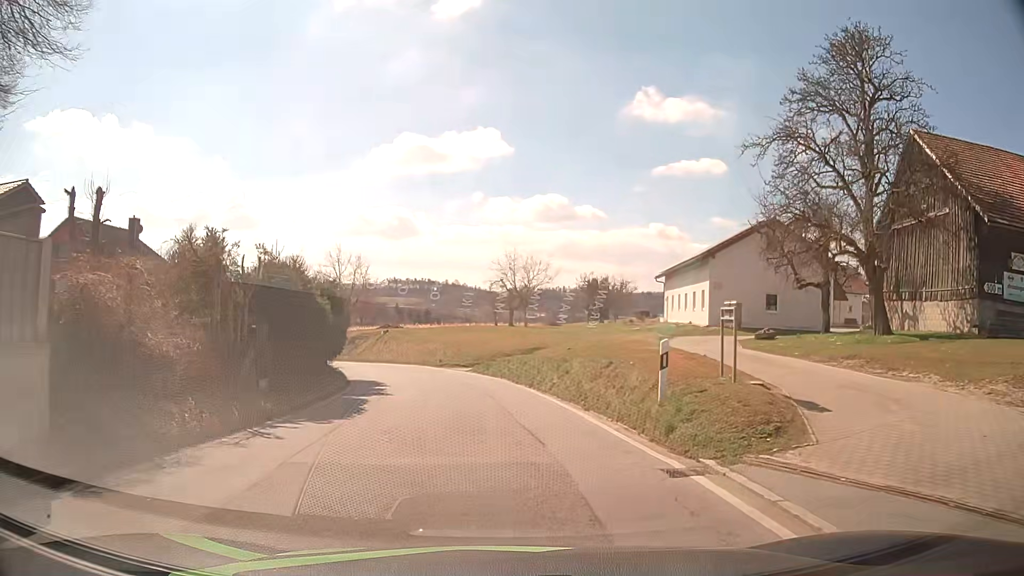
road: tertiary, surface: asphalt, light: Day
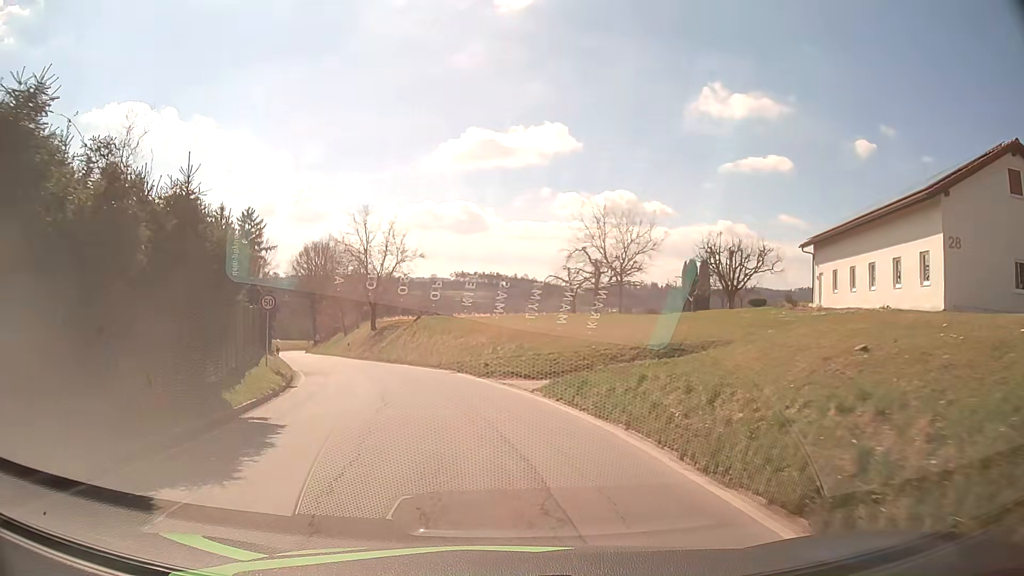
(-0.7, +18.3) m; -6°
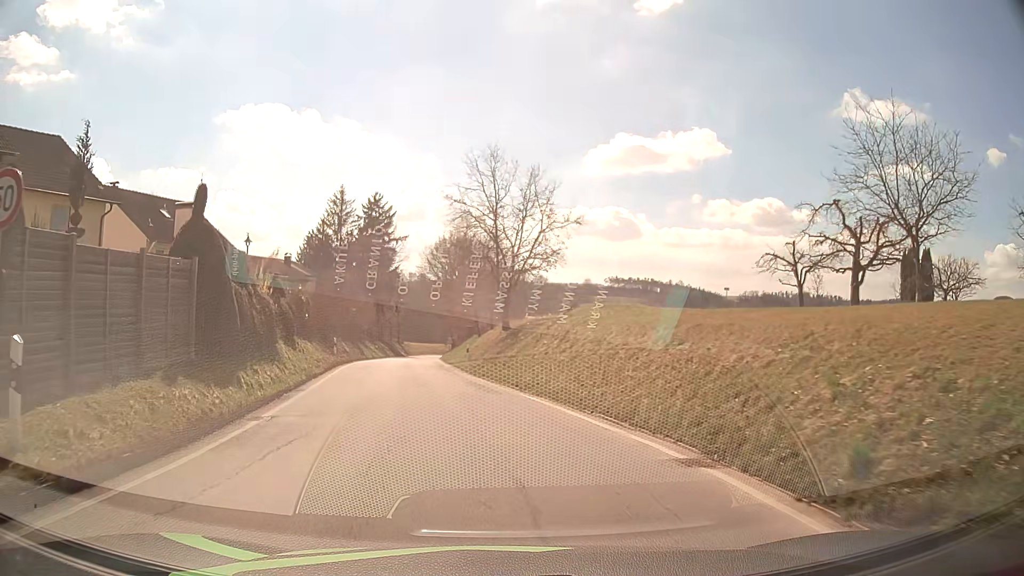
(-2.1, +18.2) m; -13°
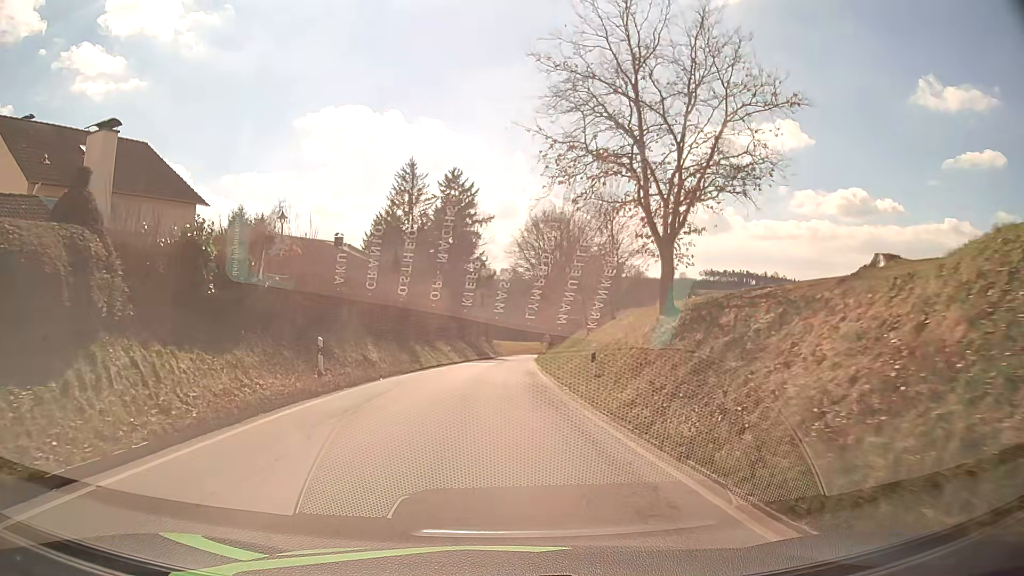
(-1.7, +19.3) m; -8°
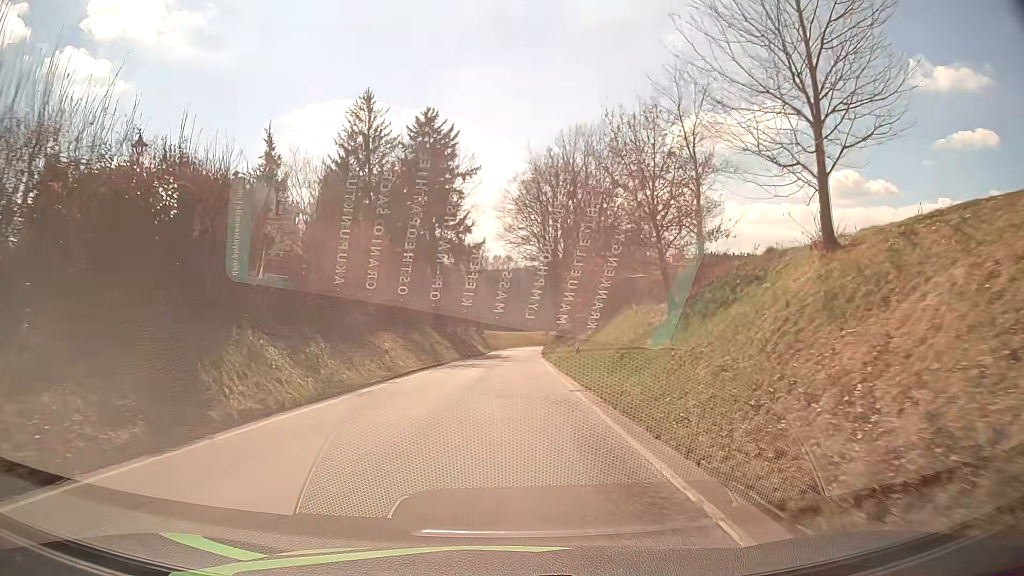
(-0.1, +27.2) m; 0°
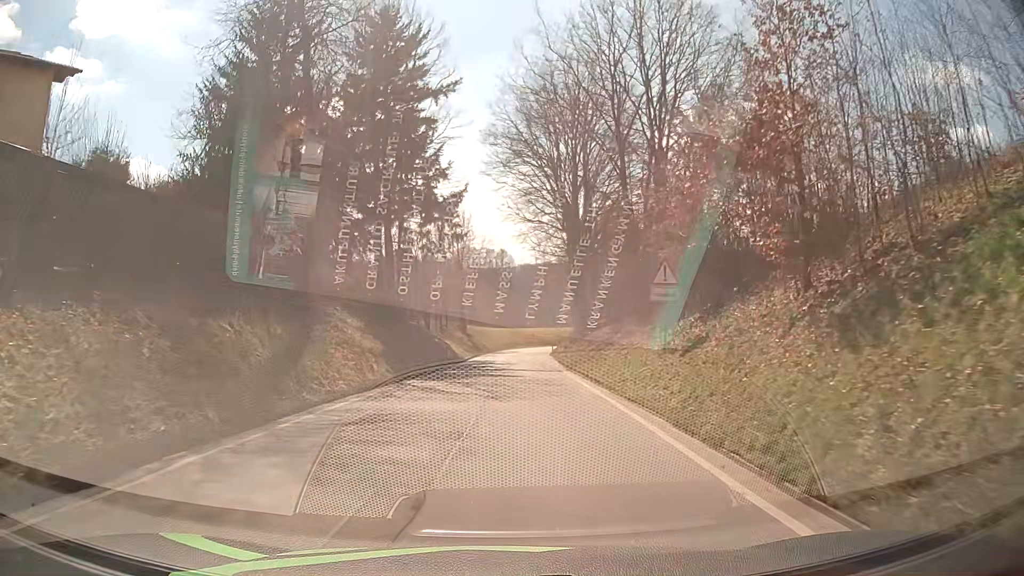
(+0.1, +28.8) m; +1°
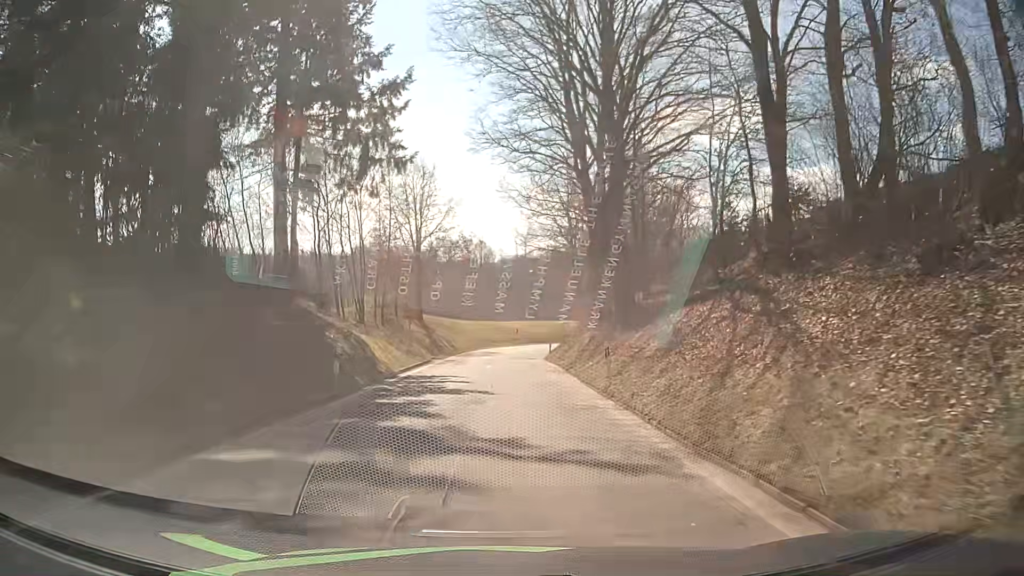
(+0.4, +23.7) m; +2°
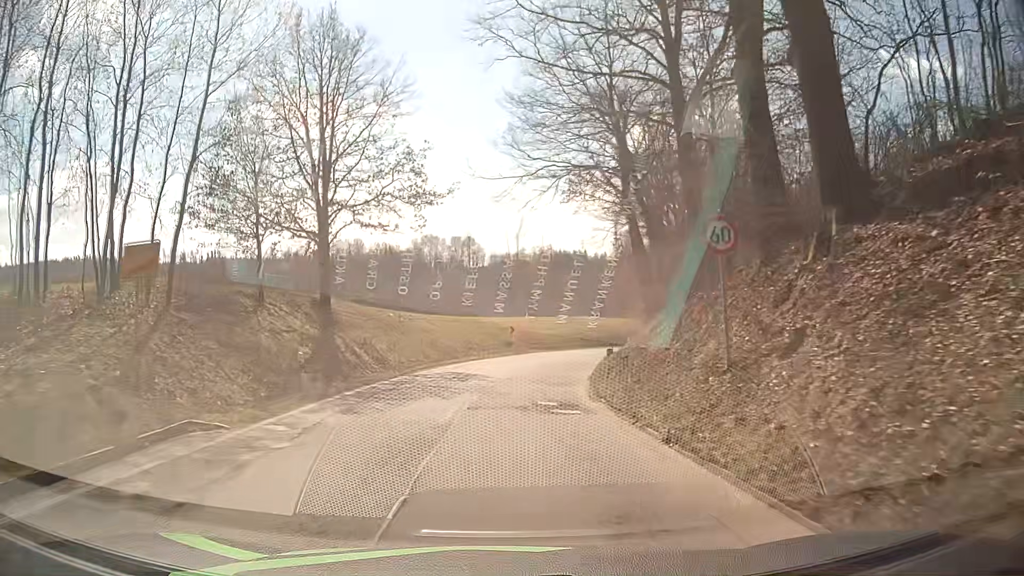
(+0.2, +30.7) m; +2°
(0, +10) (0, +20) (+1, +30) (+3, +40) (+6, +49) (+10, +58) (+16, +67) (+23, +74) (+31, +80) (+40, +85) m
